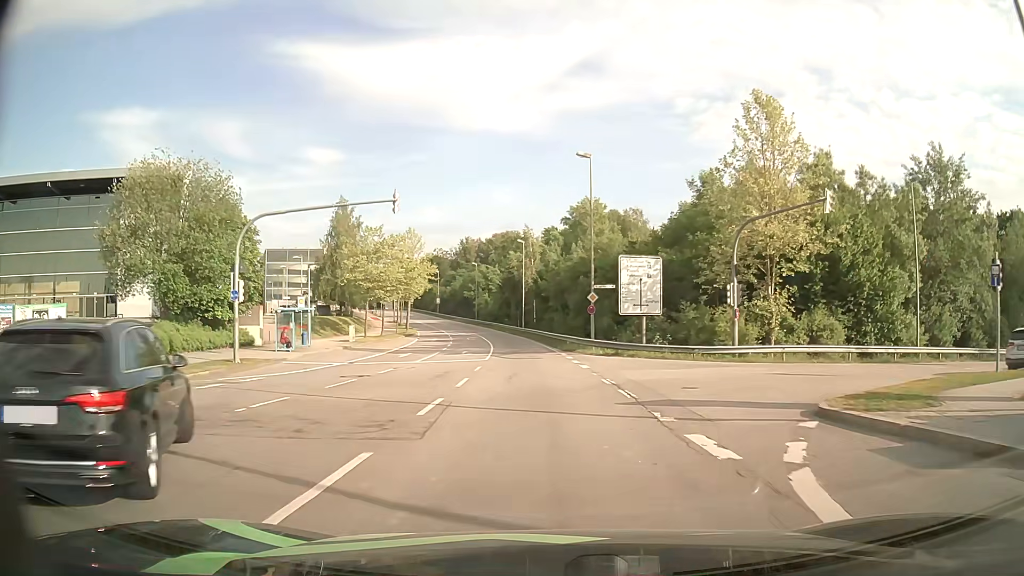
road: secondary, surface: asphalt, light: Day
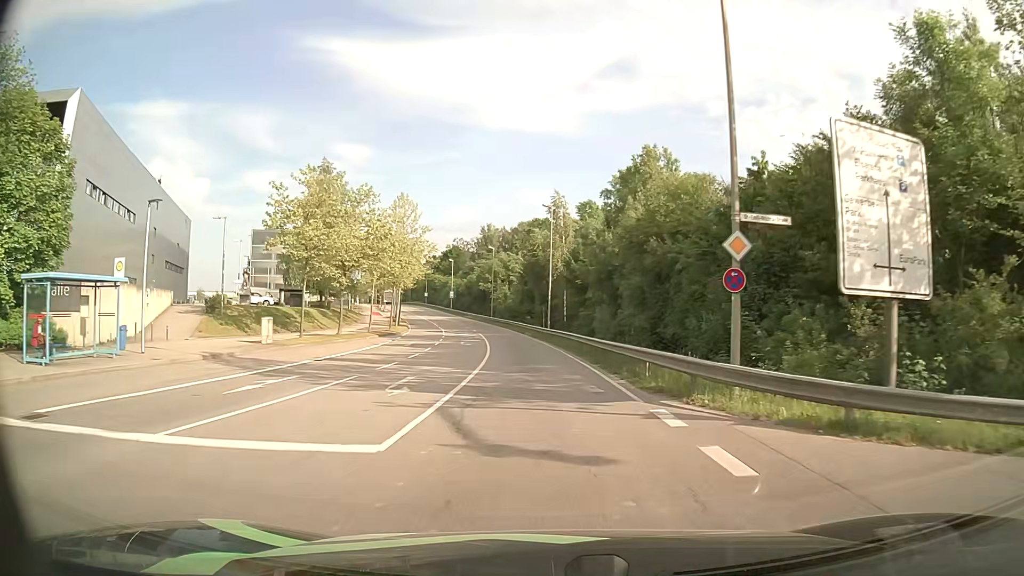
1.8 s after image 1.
(-0.5, +22.2) m; -3°
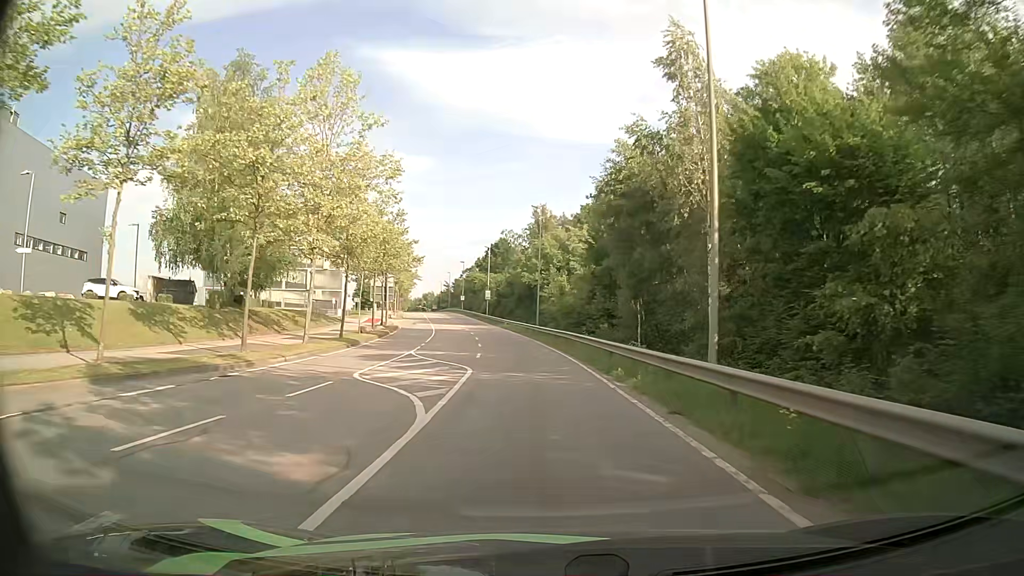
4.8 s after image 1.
(-1.6, +38.9) m; -5°
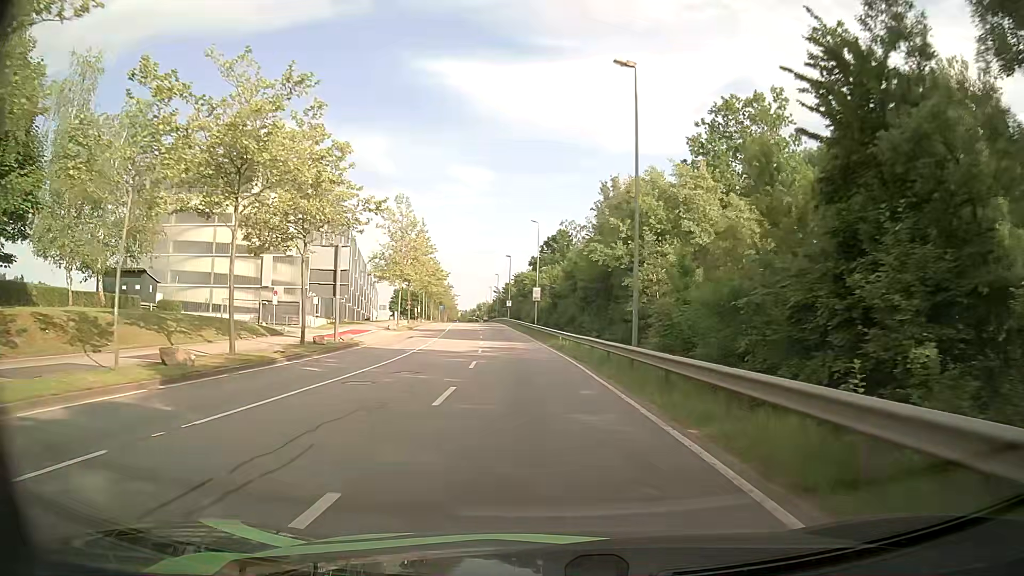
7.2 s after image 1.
(-1.5, +31.9) m; -5°
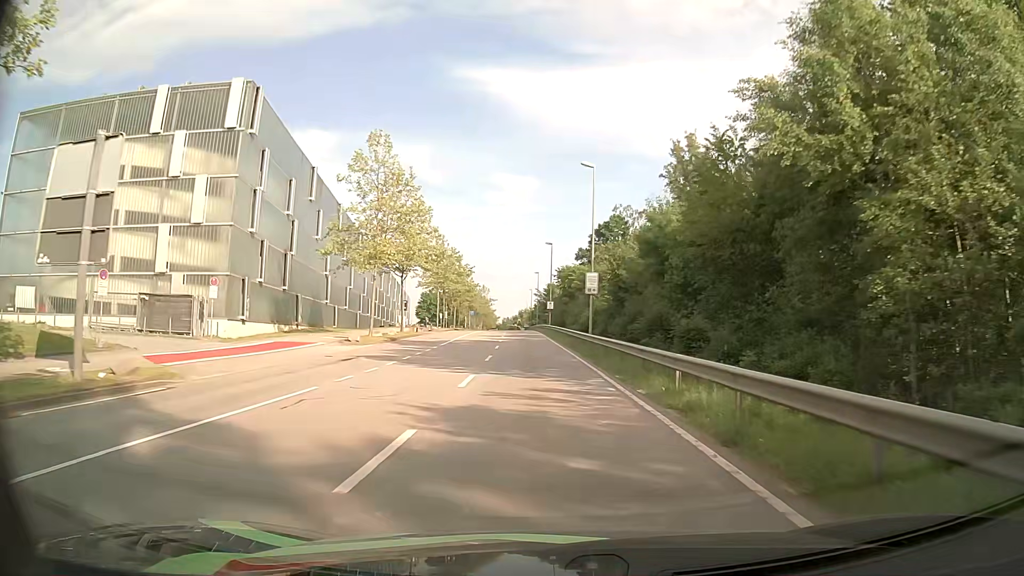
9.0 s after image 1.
(-0.9, +24.1) m; -4°
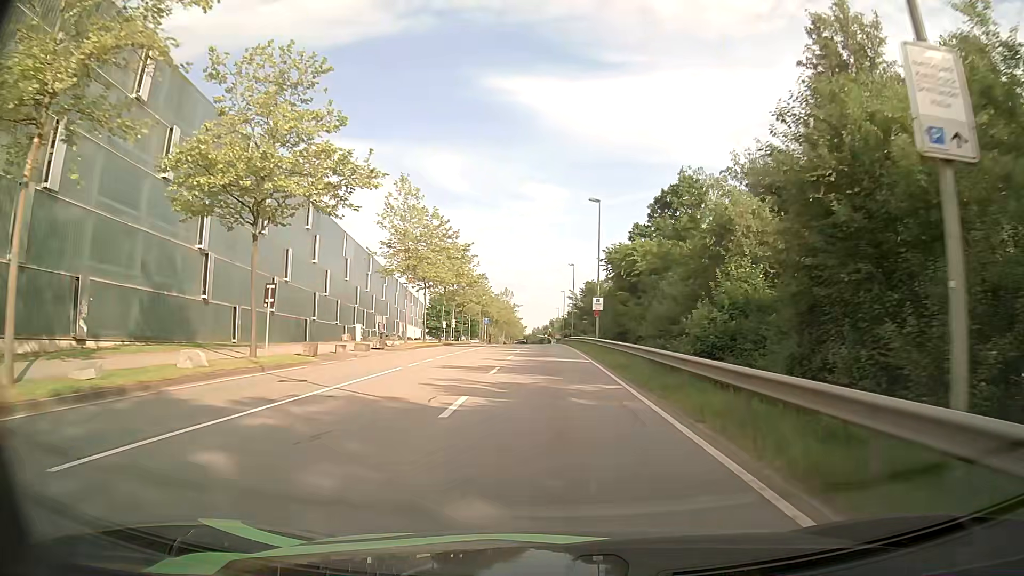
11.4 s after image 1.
(-0.8, +31.8) m; -2°
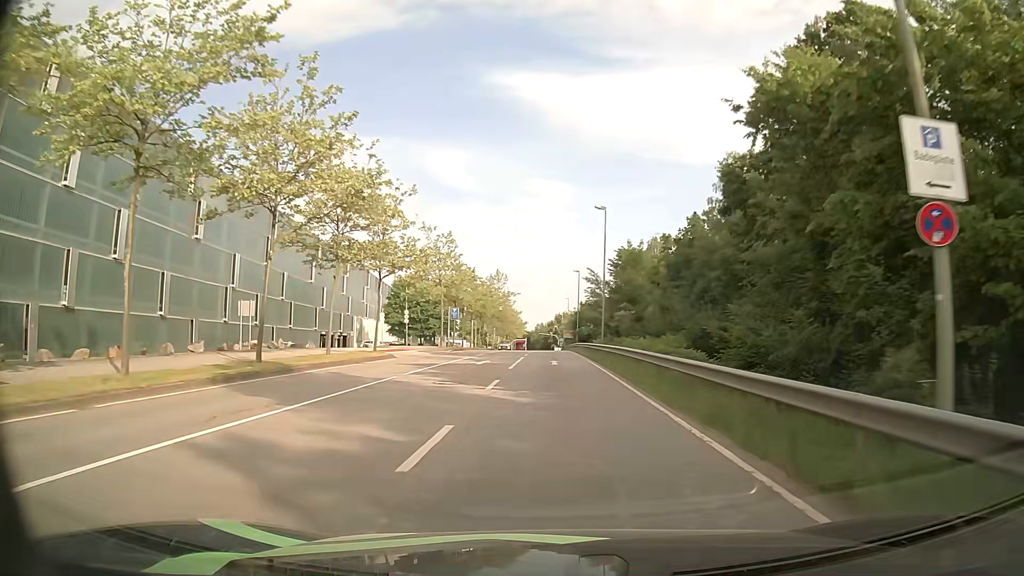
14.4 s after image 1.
(-0.3, +39.6) m; 0°
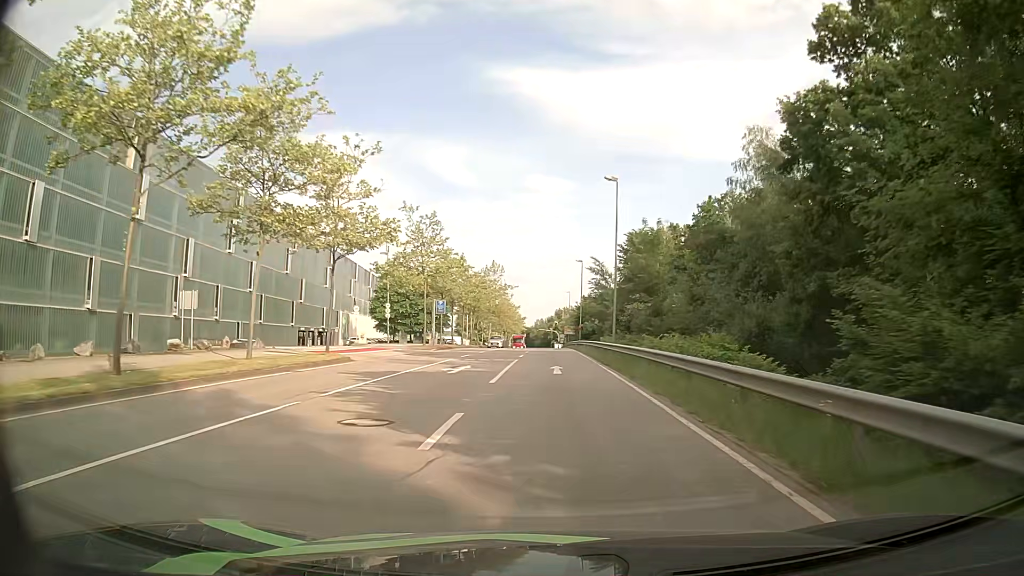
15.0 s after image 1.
(0.0, +8.0) m; 0°
(0, +10) (0, +20) (0, +30) (0, +40) (0, +50) (0, +60) (0, +70) (0, +80) (0, +90) (0, +100) m
